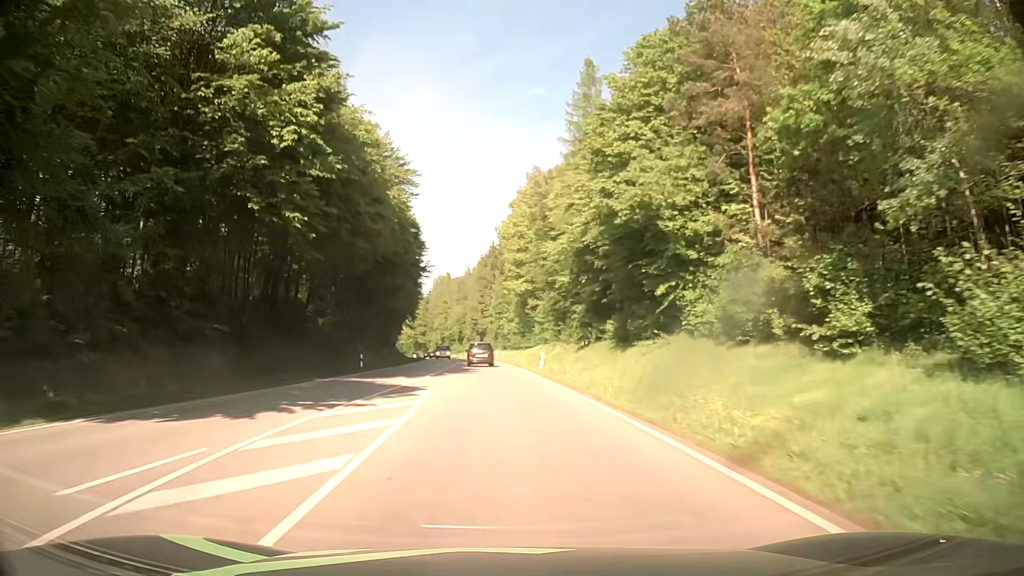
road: secondary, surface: asphalt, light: Day
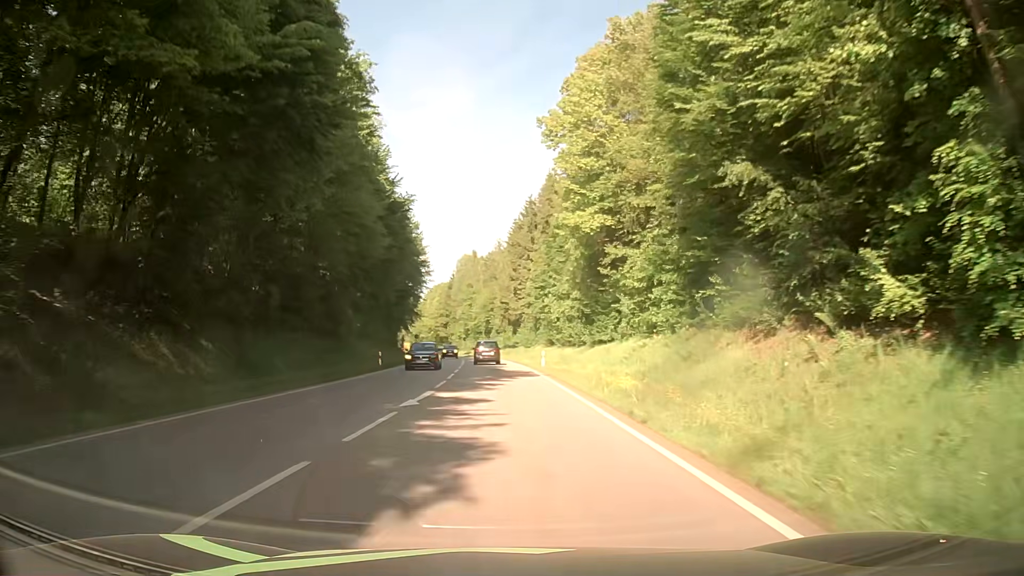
(-1.4, +44.3) m; -3°
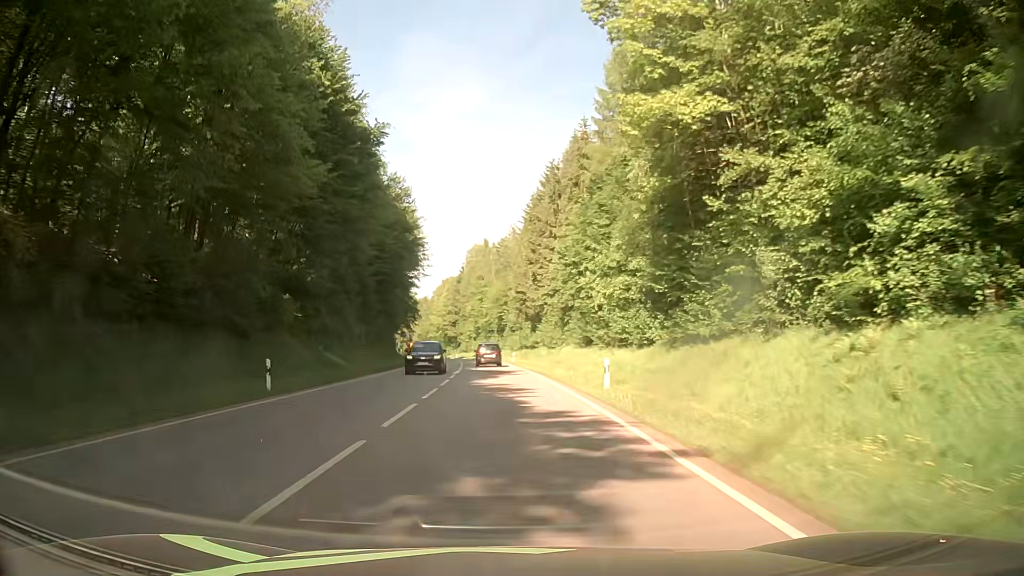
(-0.5, +22.3) m; -2°
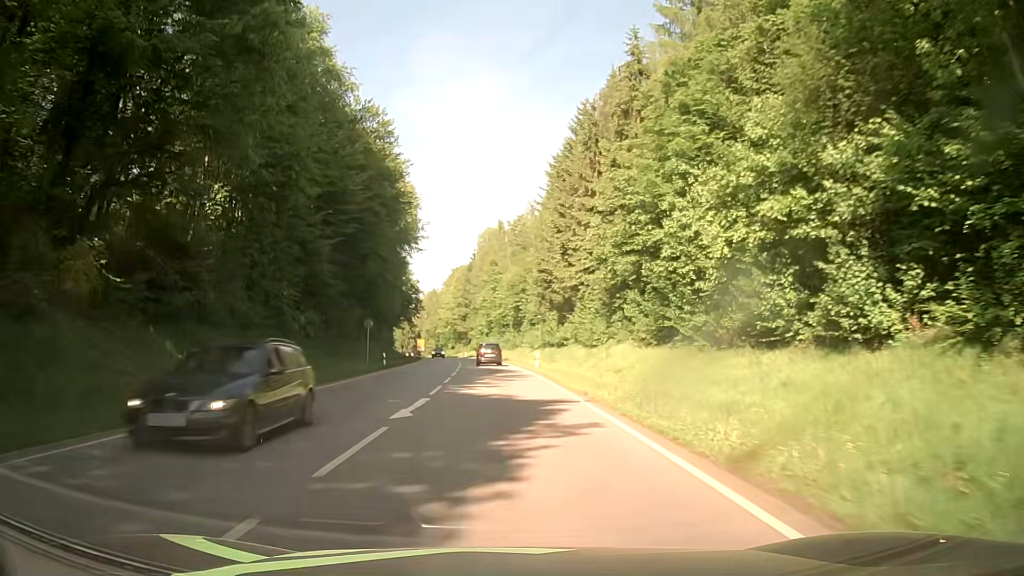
(-0.3, +22.3) m; -1°
(0, +10) (0, +20) (0, +30) (-1, +40) (-1, +50) (-2, +60) (-3, +70) (-4, +80) (-5, +90) (-6, +100) m
